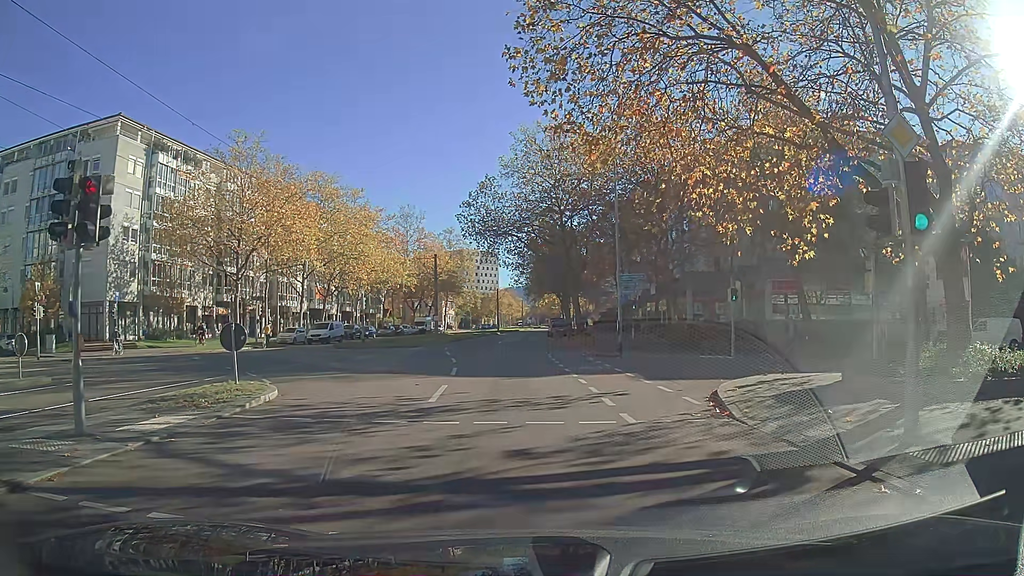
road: tertiary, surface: asphalt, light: Day
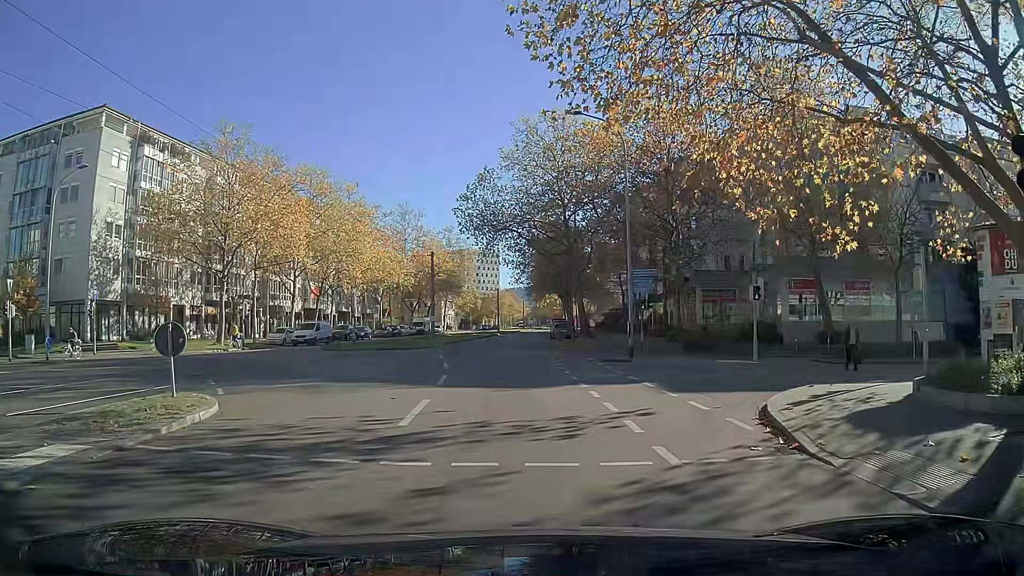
(0.0, +2.9) m; 0°
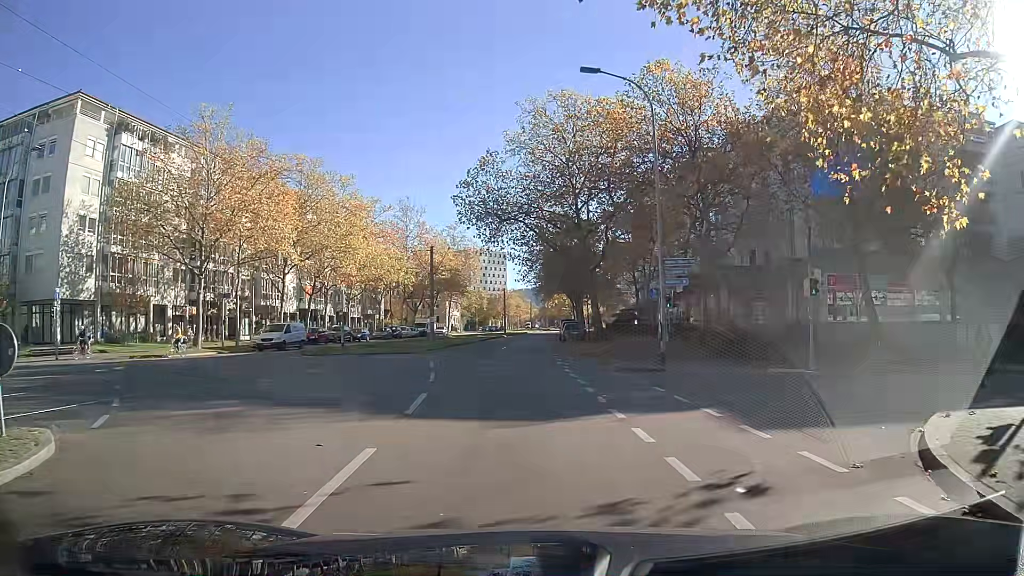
(-0.1, +4.9) m; -2°
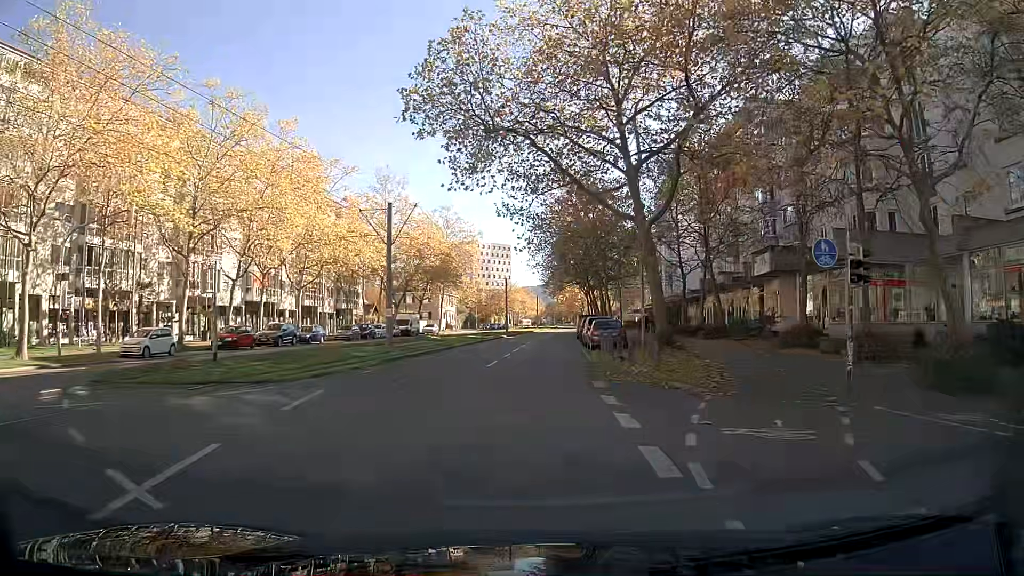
(0.0, +18.3) m; +1°
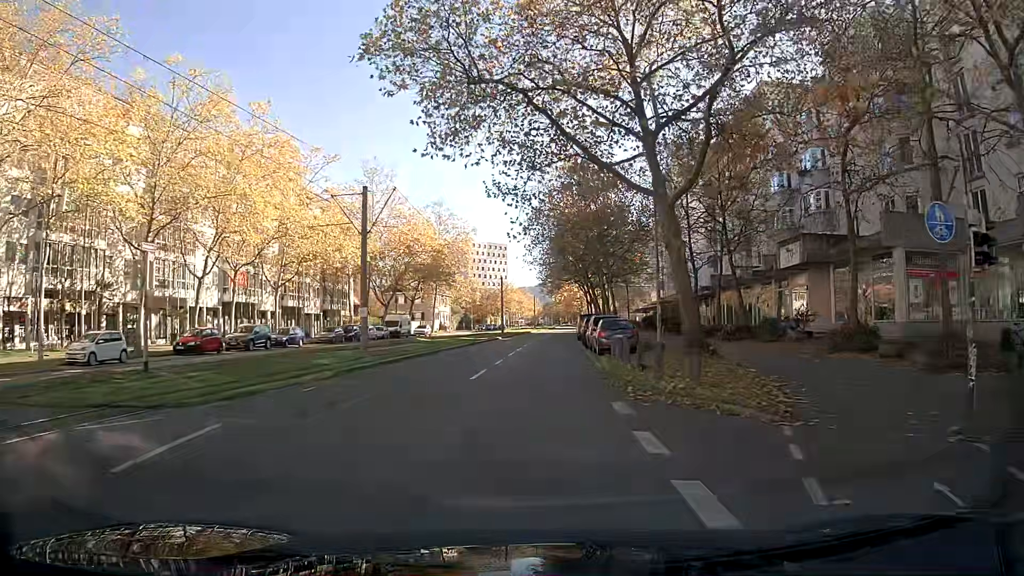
(0.0, +4.6) m; 0°
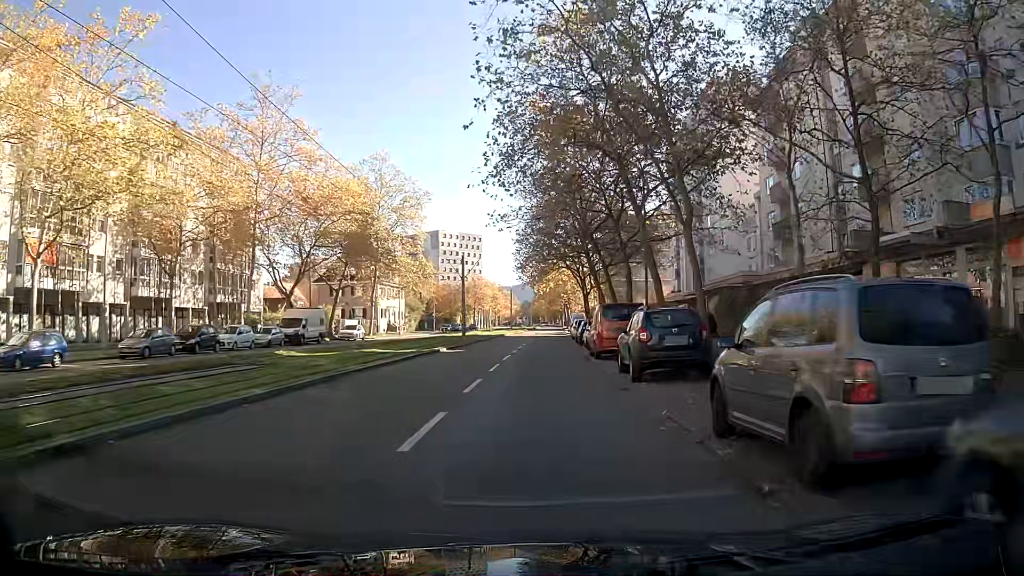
(+0.3, +26.8) m; +2°
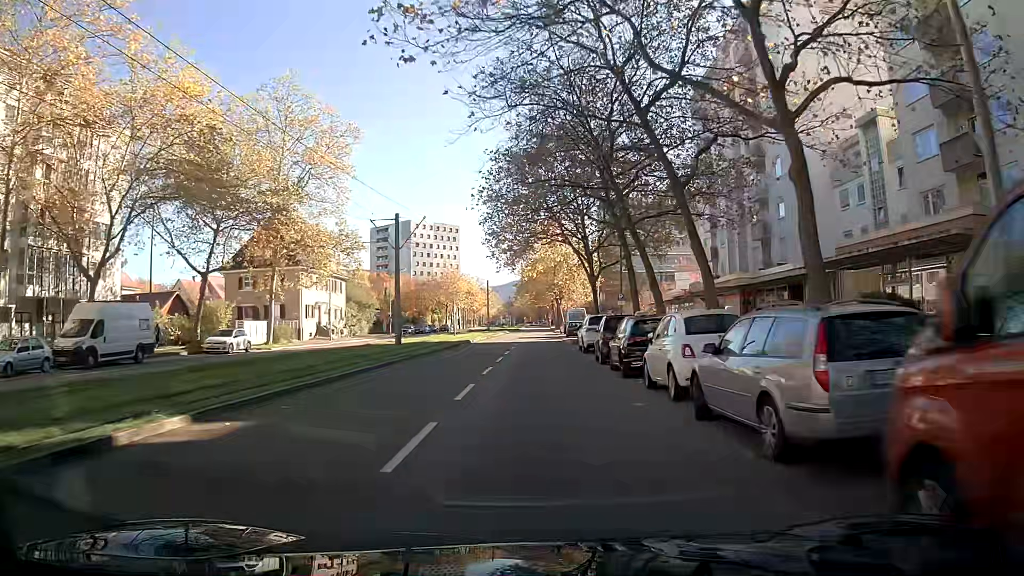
(+0.3, +24.3) m; +1°
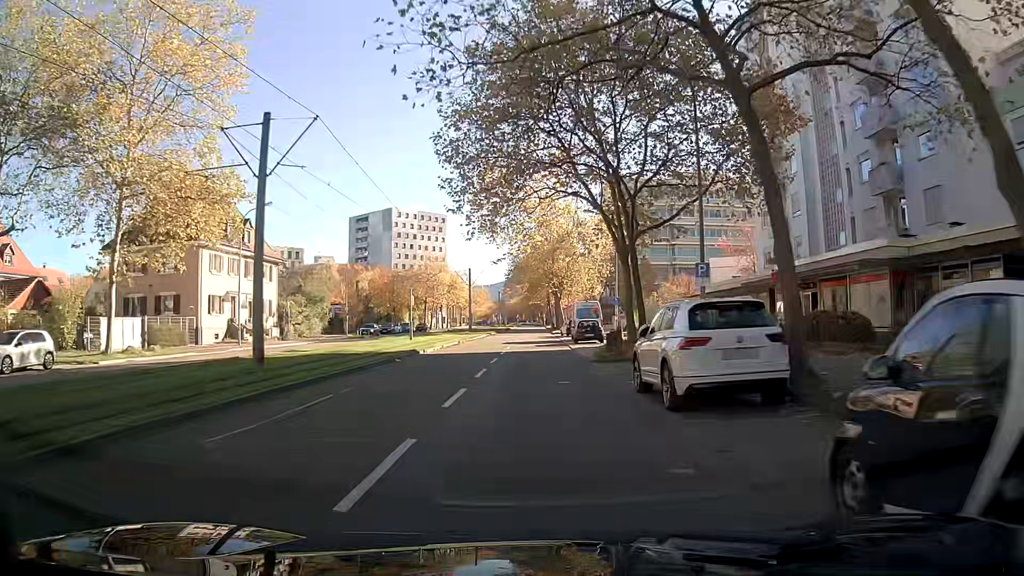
(+0.1, +19.0) m; 0°
